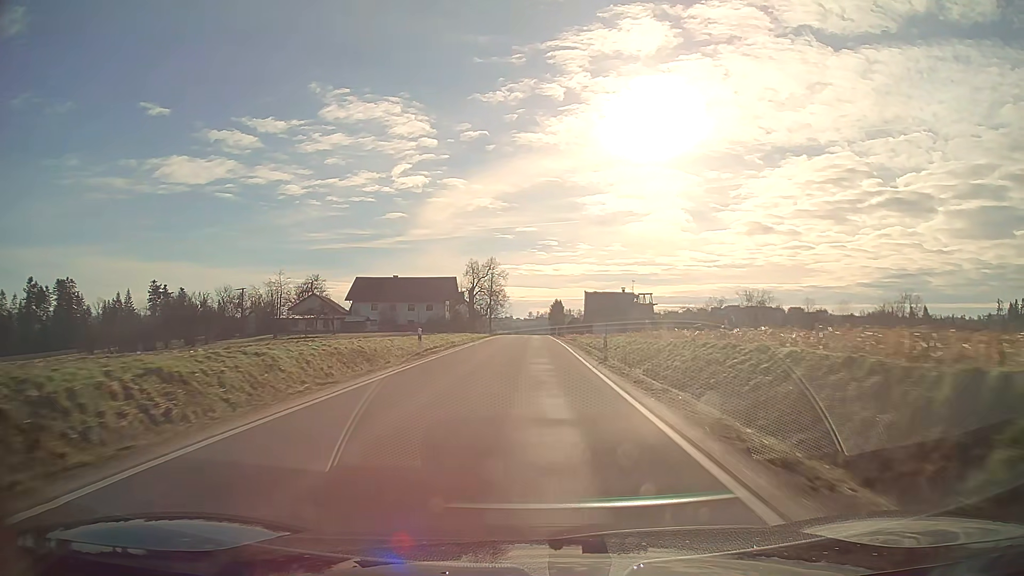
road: tertiary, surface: asphalt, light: Day
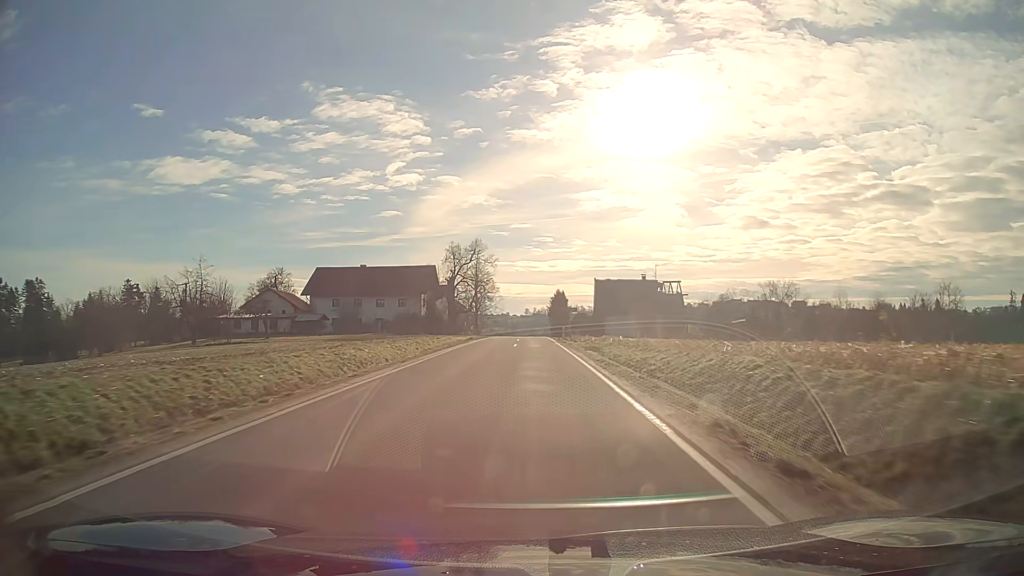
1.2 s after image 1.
(0.0, +23.9) m; 0°
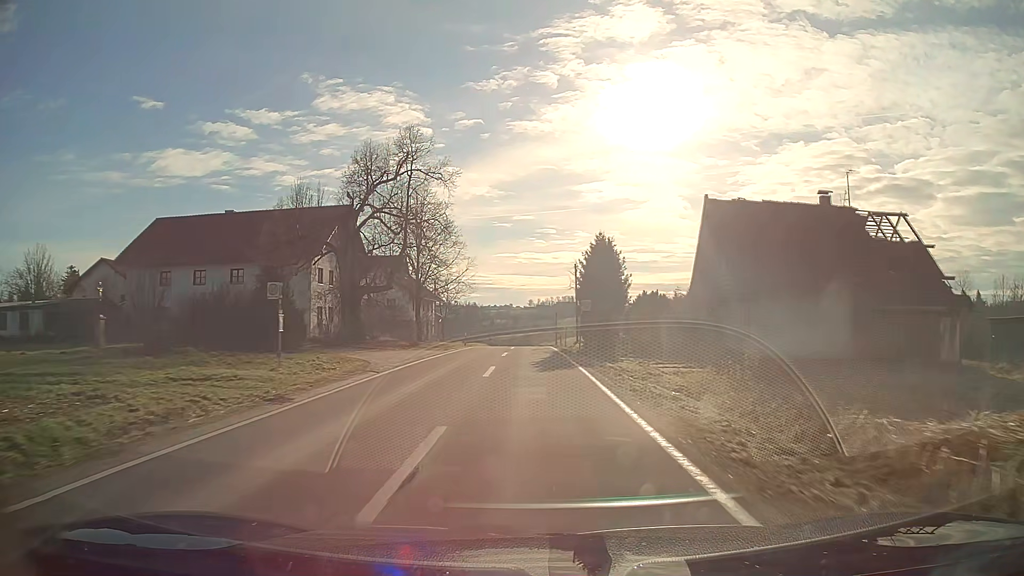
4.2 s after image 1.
(-0.1, +54.5) m; 0°
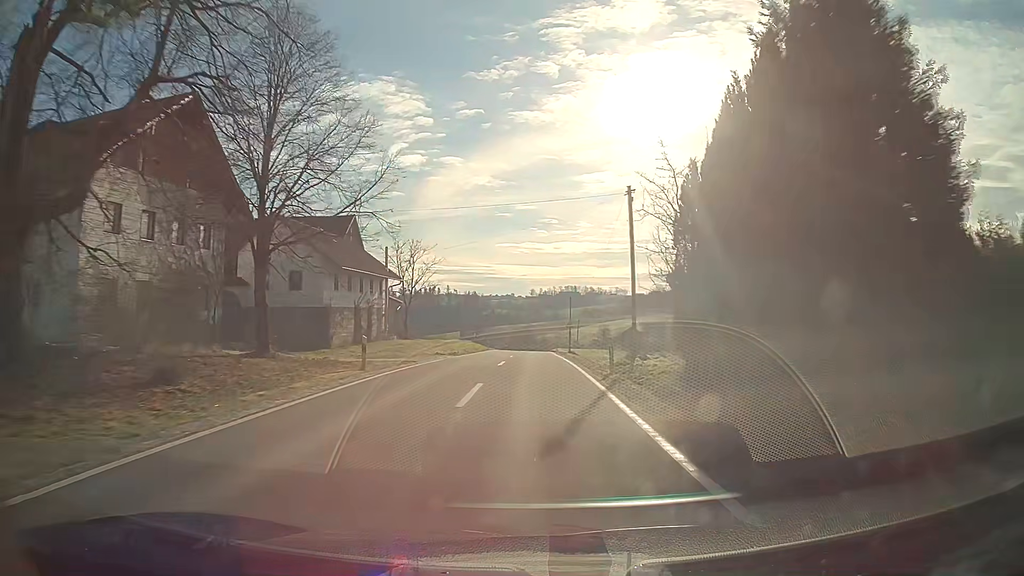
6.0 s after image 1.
(-0.1, +29.5) m; 0°
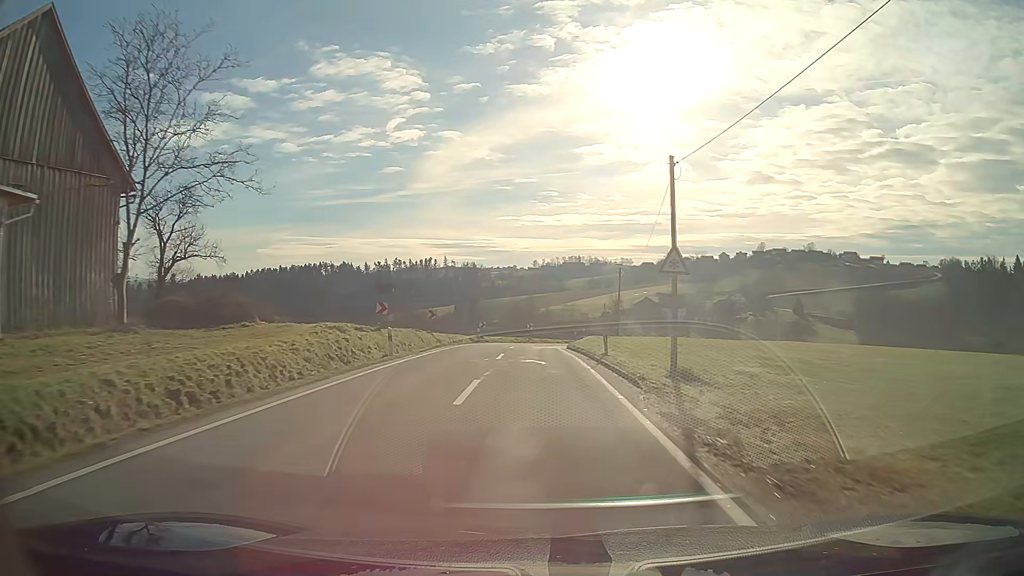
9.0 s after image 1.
(+0.2, +48.3) m; 0°
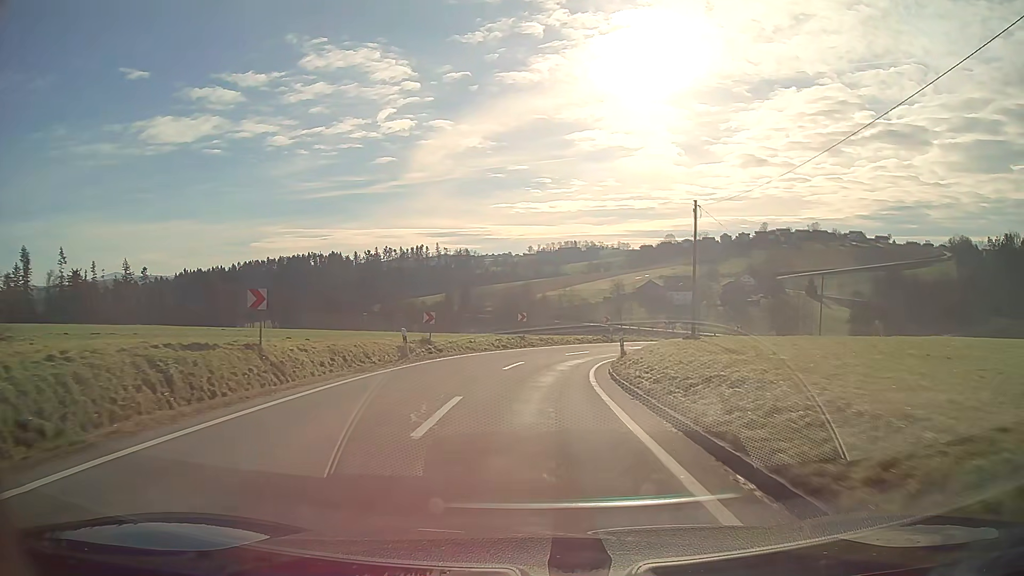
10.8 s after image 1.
(+0.1, +26.4) m; 0°
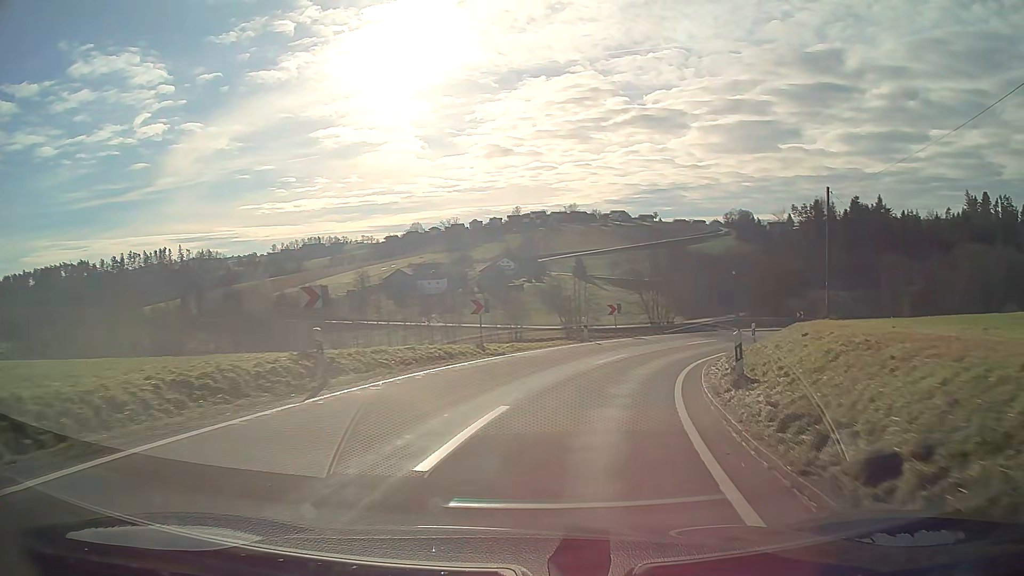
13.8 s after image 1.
(+5.5, +36.1) m; +24°
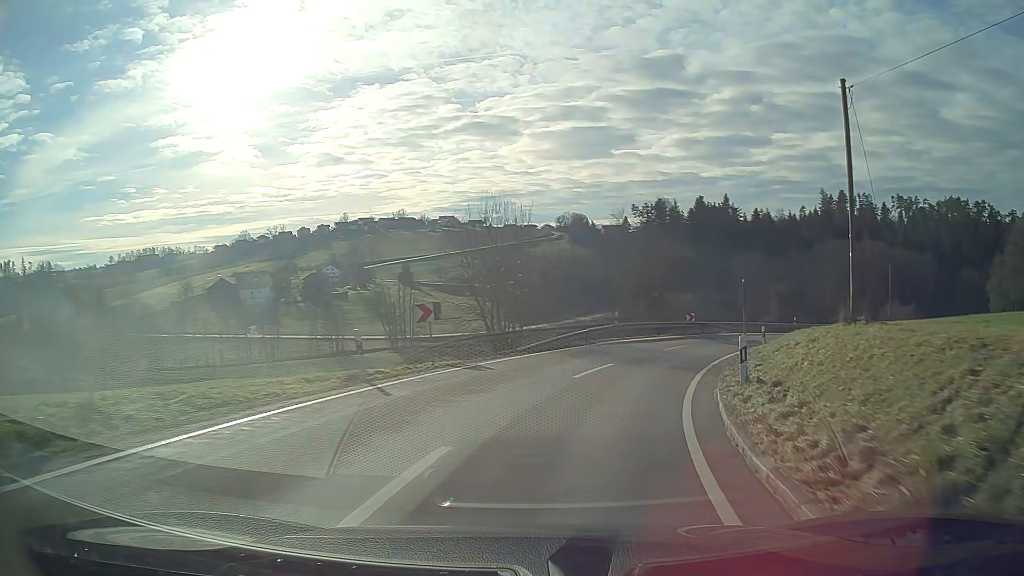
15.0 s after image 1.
(+1.9, +14.7) m; +15°
